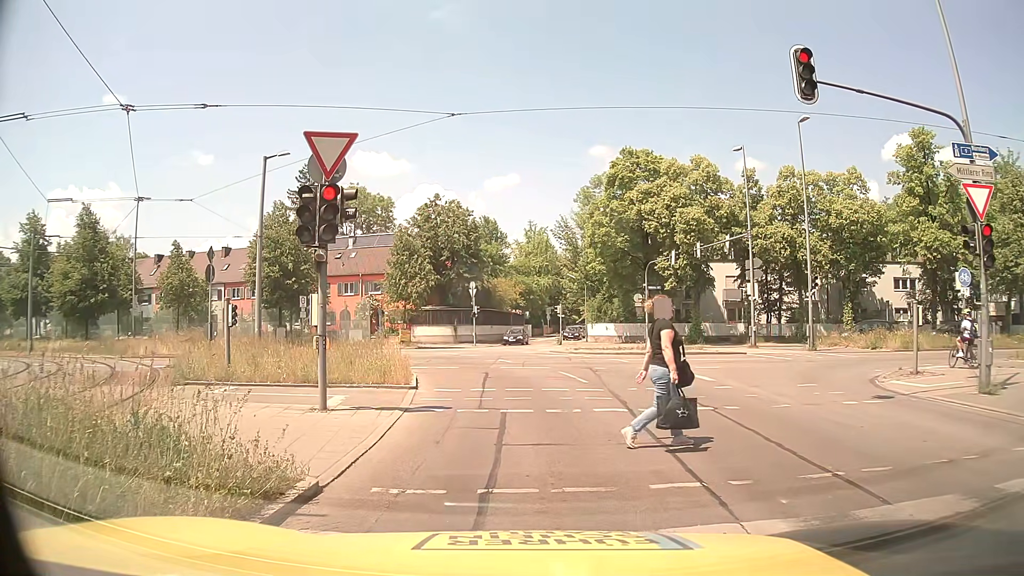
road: secondary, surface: asphalt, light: Day
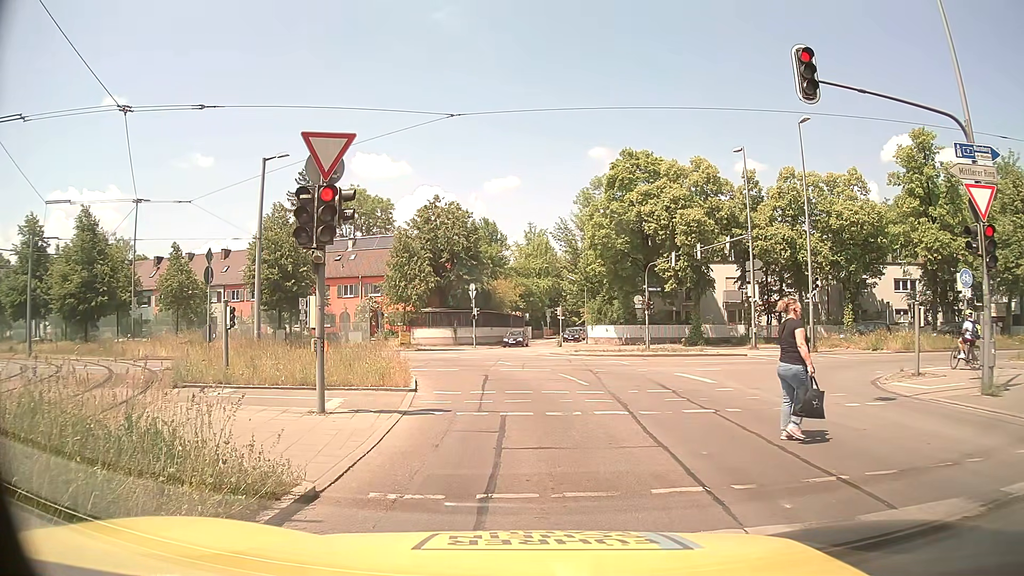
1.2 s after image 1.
(0.0, +0.2) m; 0°
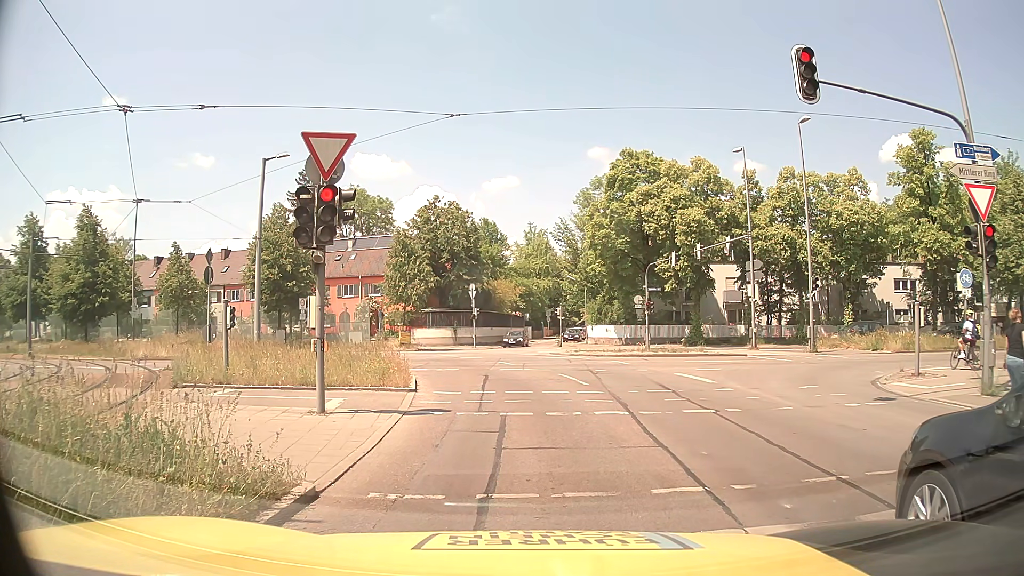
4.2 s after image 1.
(0.0, 0.0) m; 0°
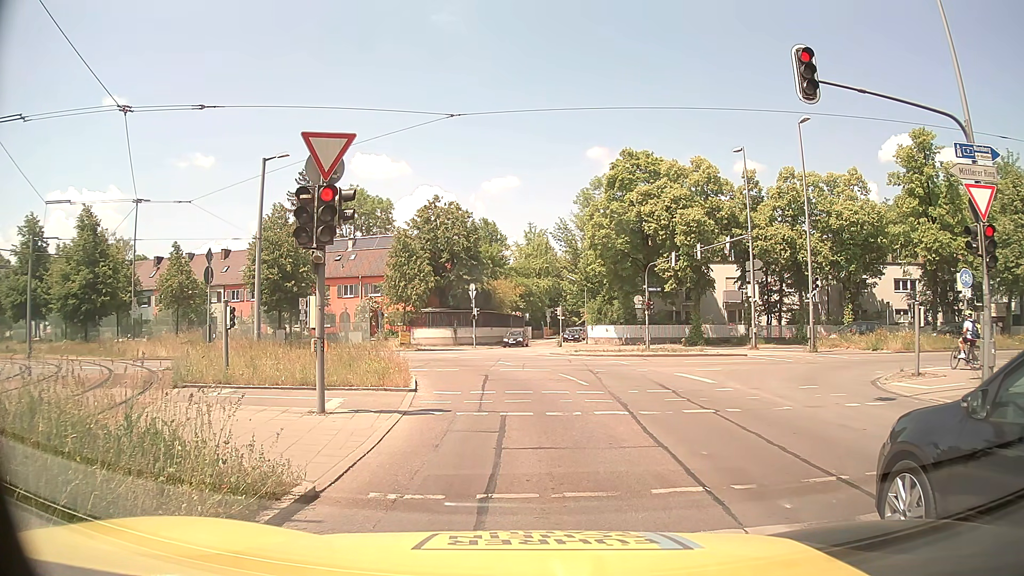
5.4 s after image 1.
(0.0, 0.0) m; 0°
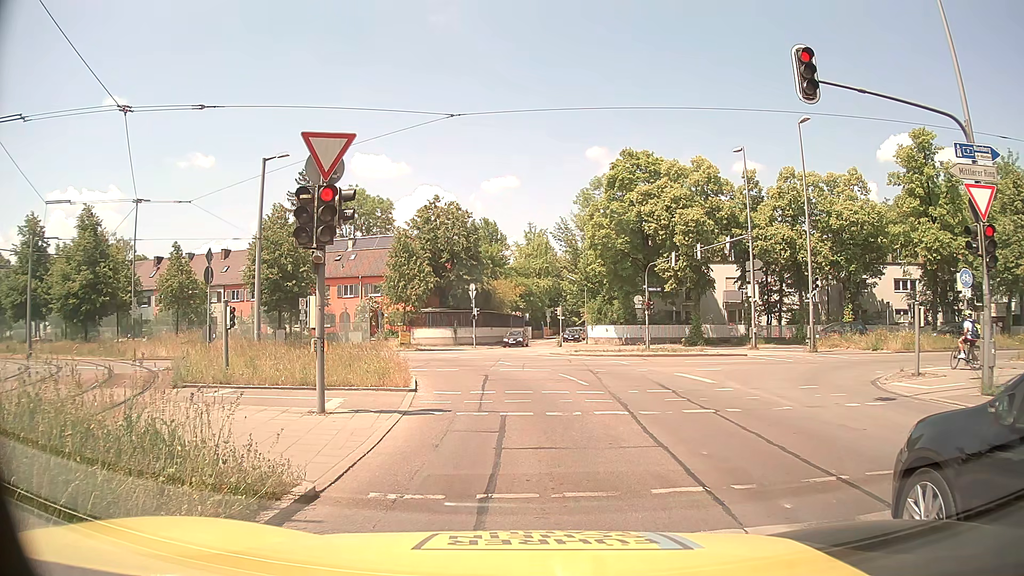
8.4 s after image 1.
(0.0, 0.0) m; 0°
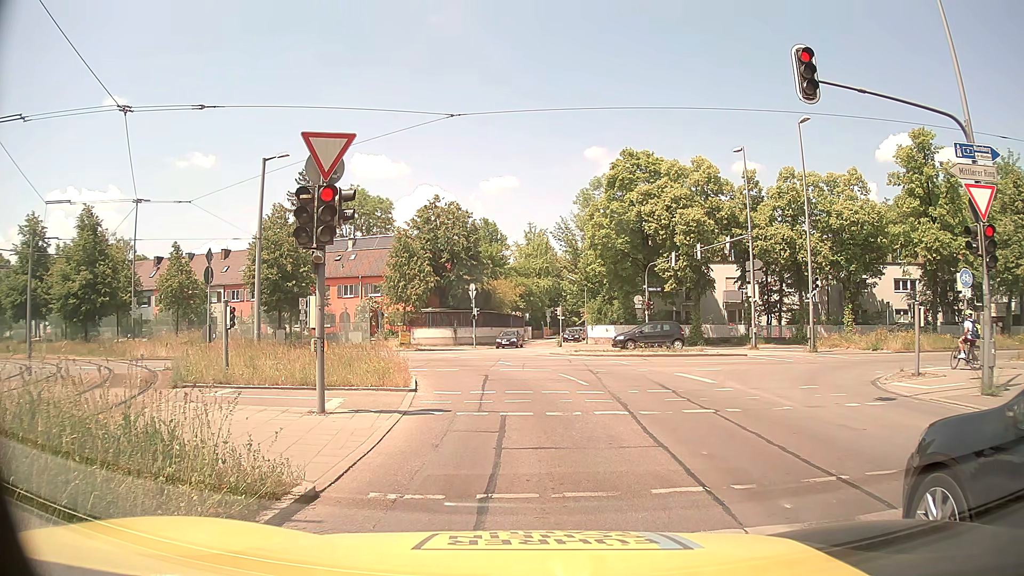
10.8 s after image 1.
(0.0, 0.0) m; 0°
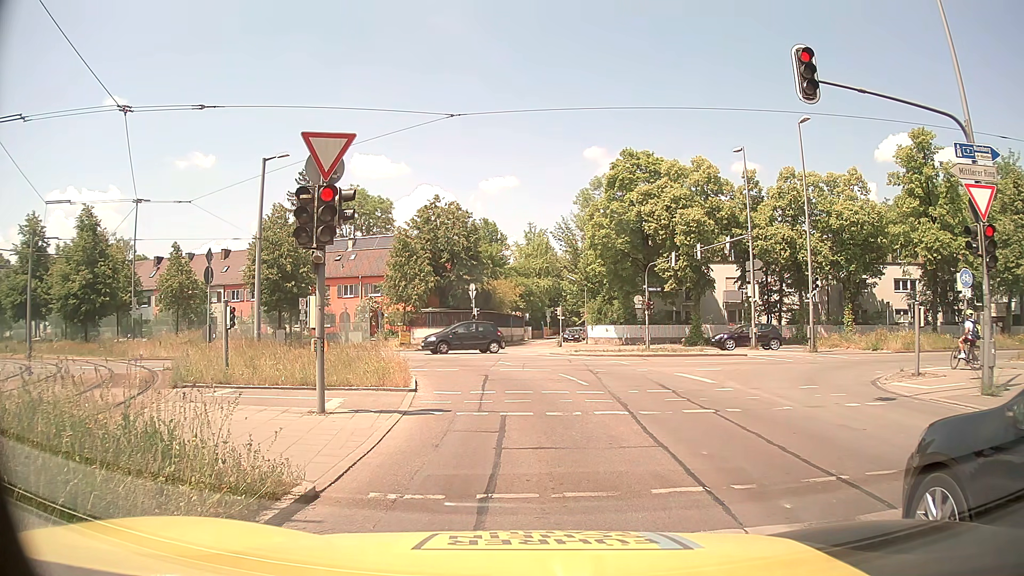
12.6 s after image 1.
(0.0, 0.0) m; 0°
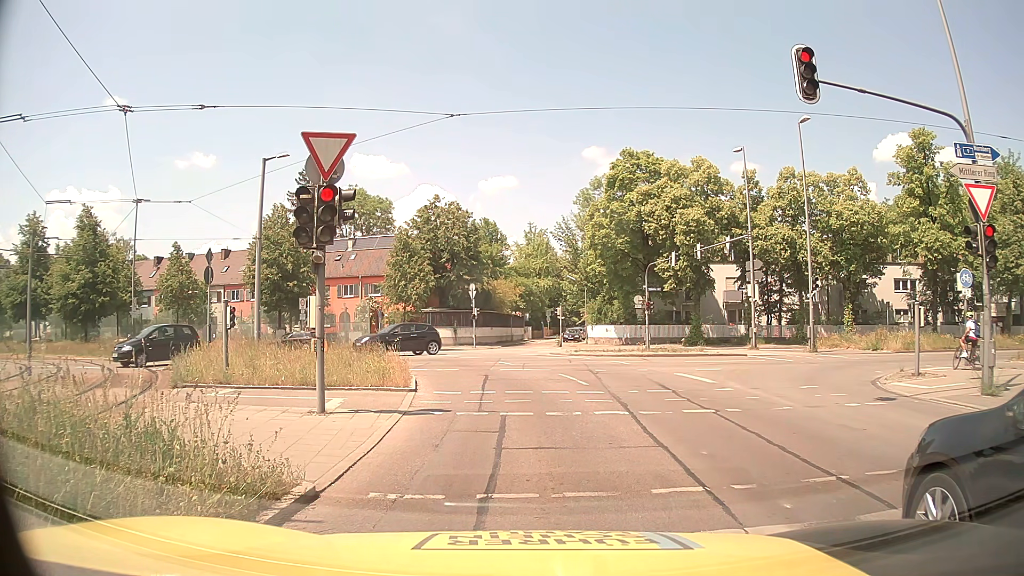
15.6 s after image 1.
(0.0, 0.0) m; 0°
